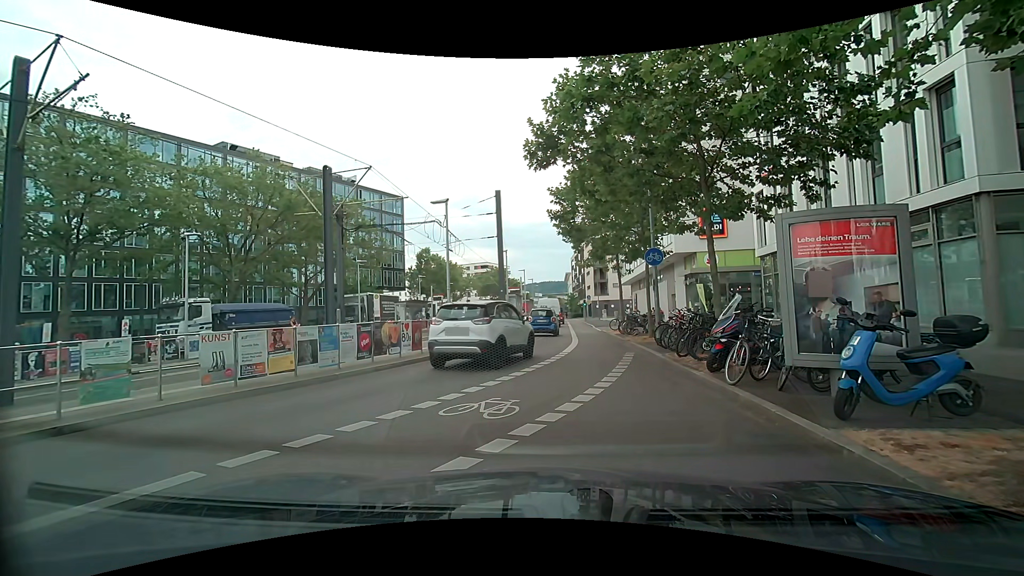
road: secondary_link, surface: asphalt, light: Day
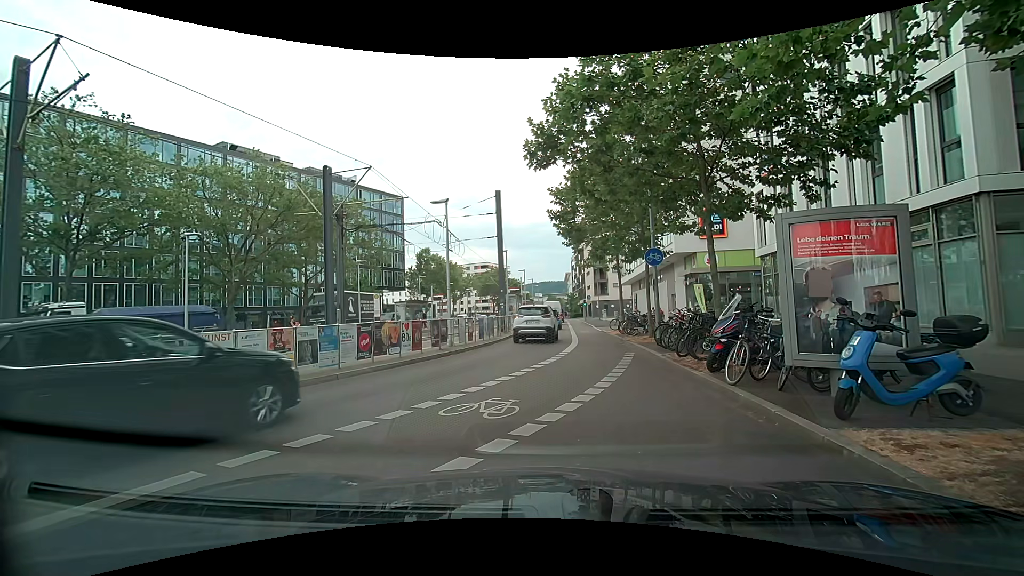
(0.0, 0.0) m; 0°
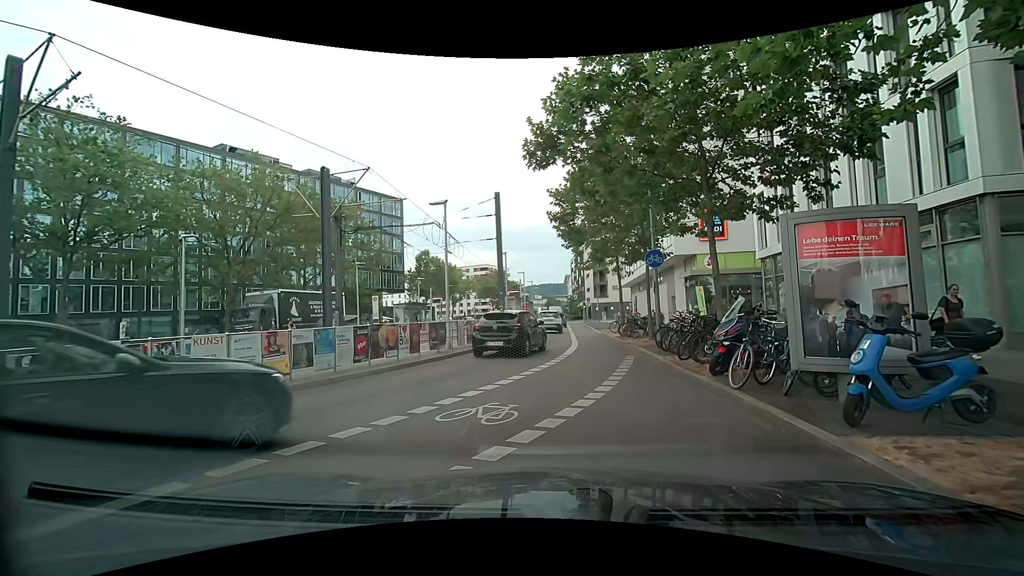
(0.0, +0.2) m; 0°
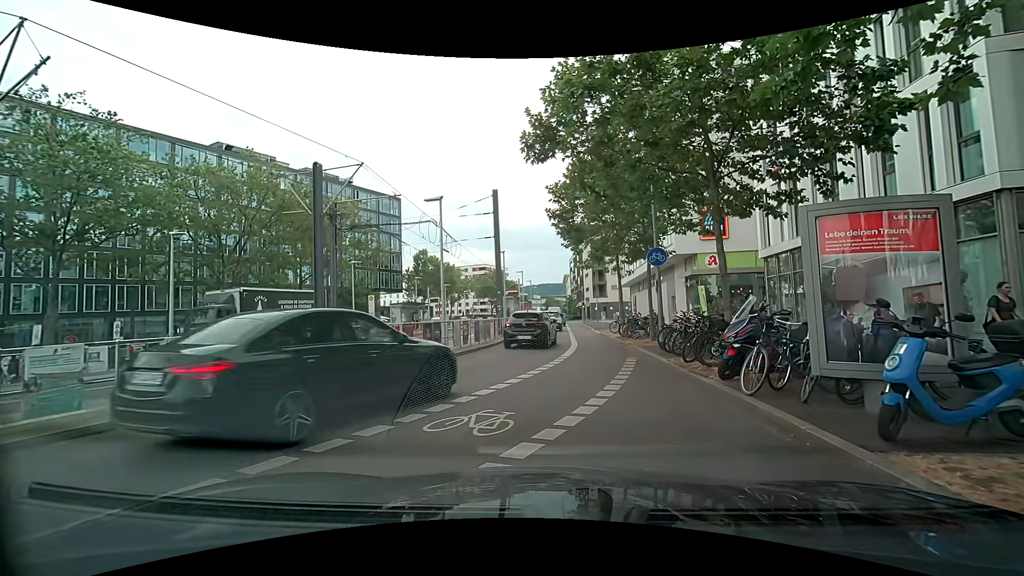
(0.0, +0.6) m; 0°
